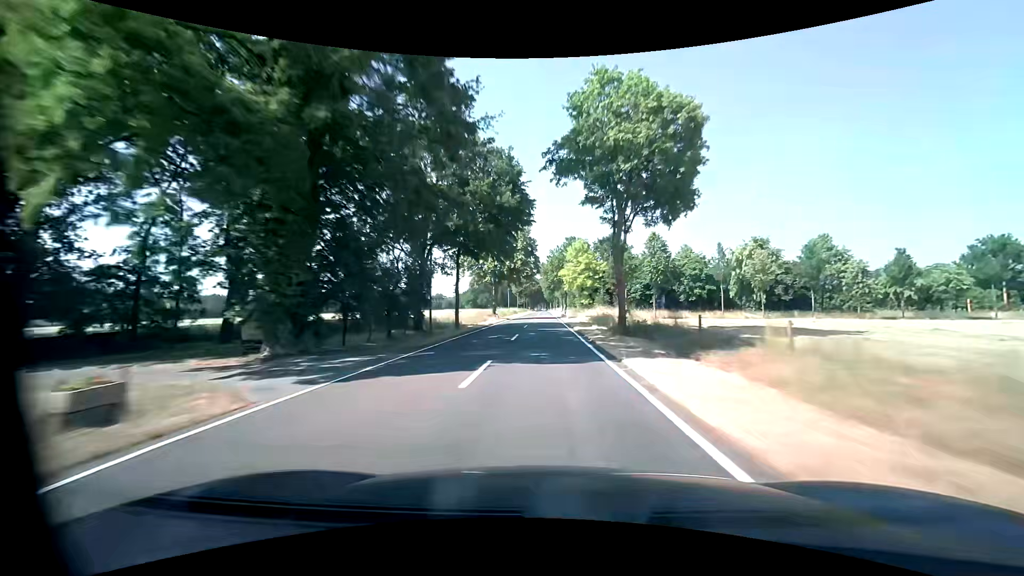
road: tertiary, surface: asphalt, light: Day
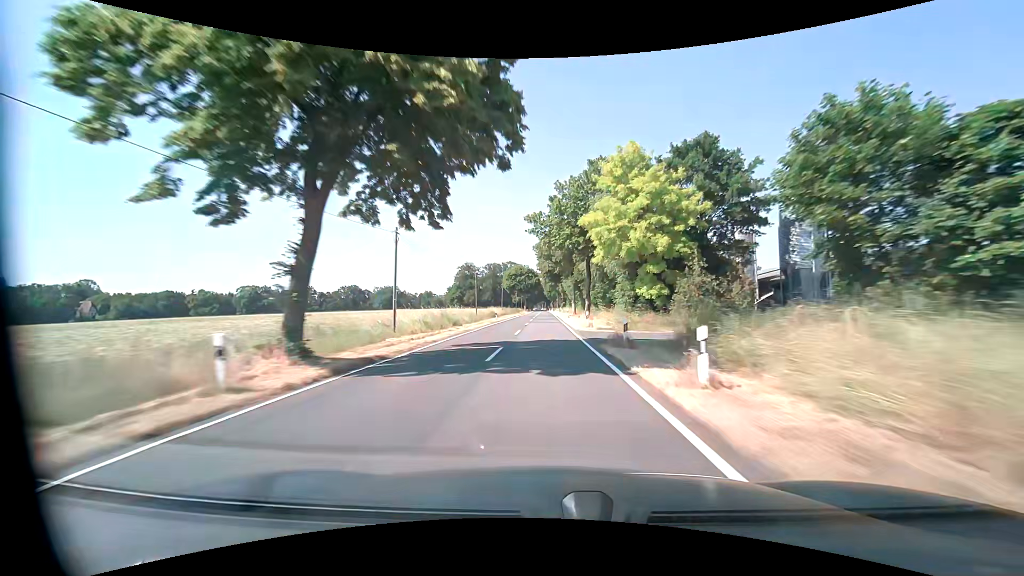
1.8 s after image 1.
(-0.2, +49.3) m; 0°
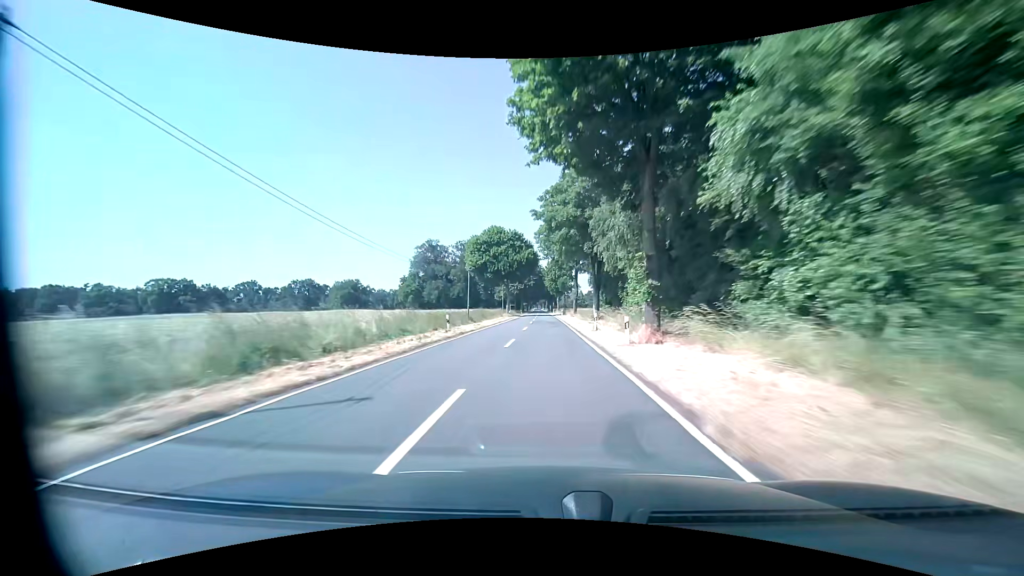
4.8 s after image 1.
(-0.1, +82.7) m; 0°
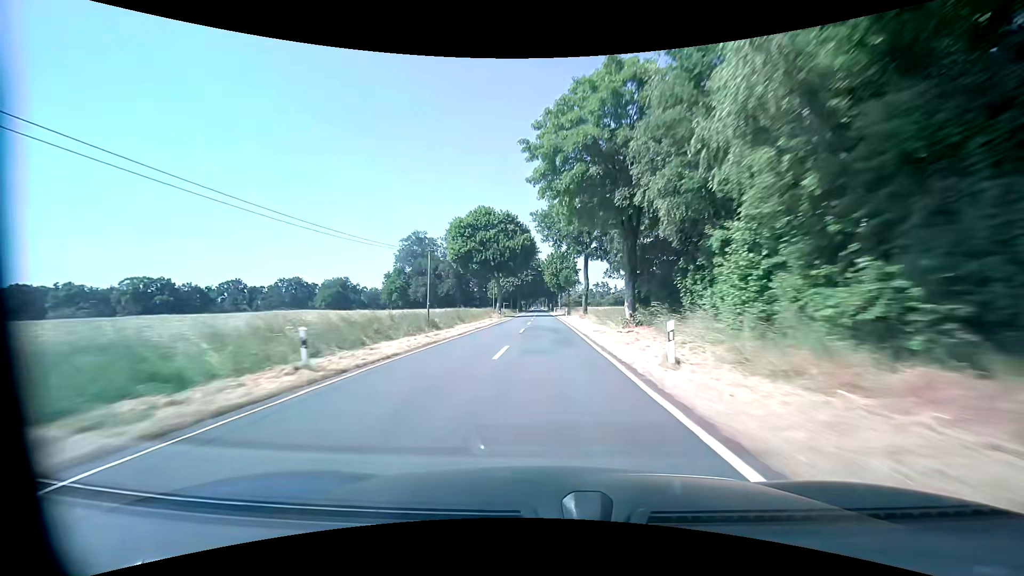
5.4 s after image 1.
(-0.1, +16.6) m; 0°
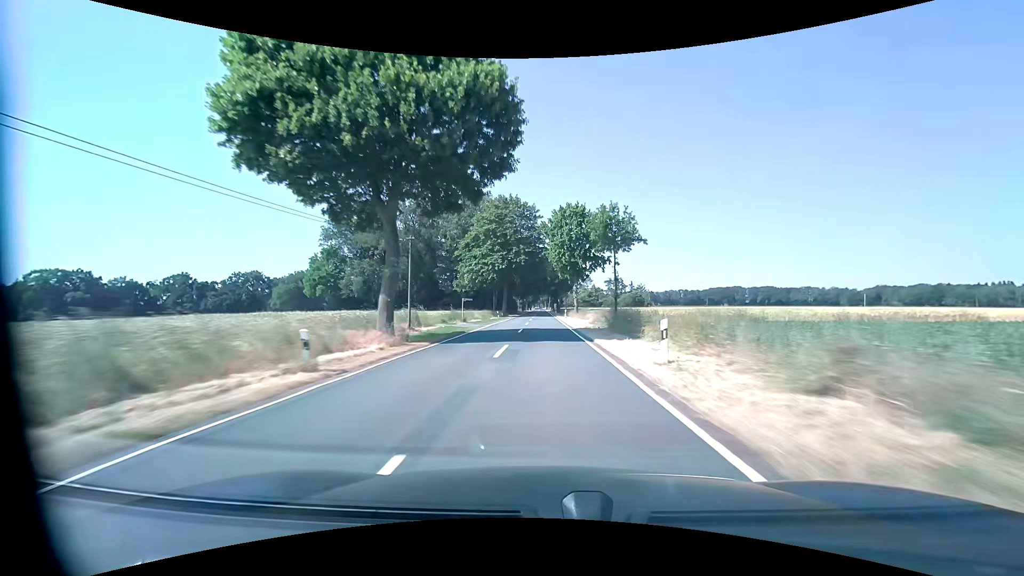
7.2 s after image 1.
(-0.2, +49.8) m; 0°
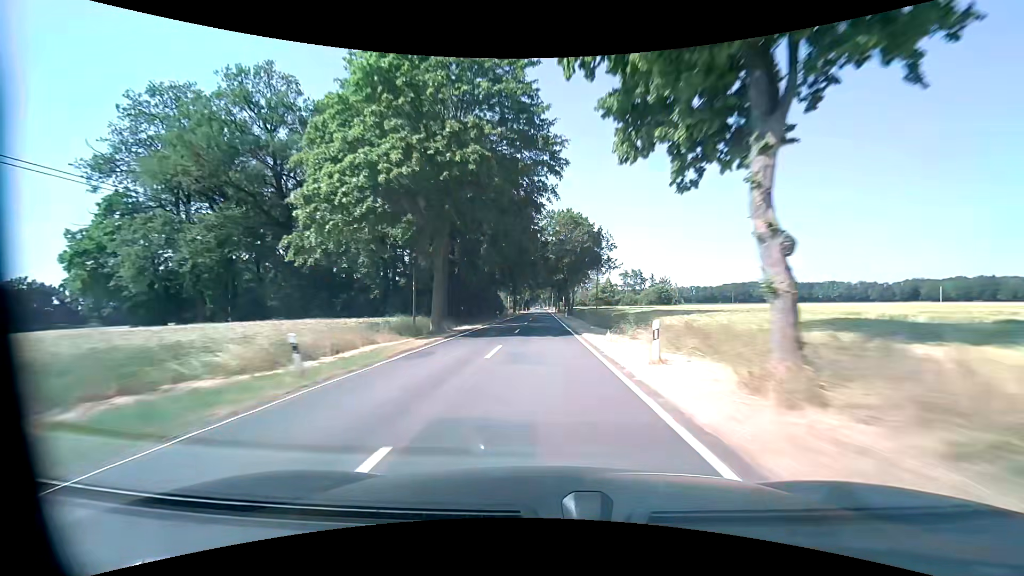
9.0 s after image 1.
(0.0, +49.8) m; 0°
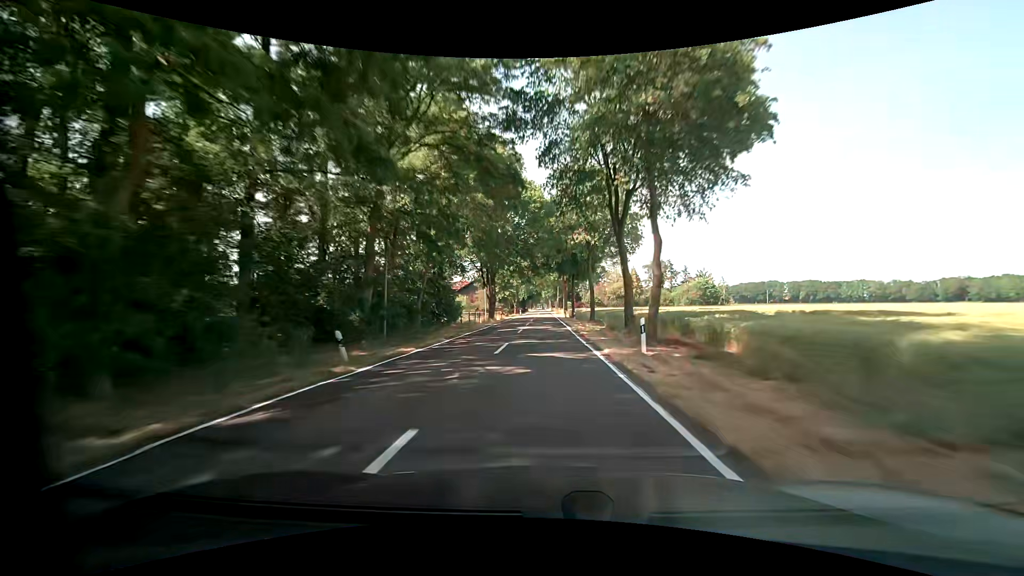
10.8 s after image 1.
(-0.2, +49.8) m; 0°
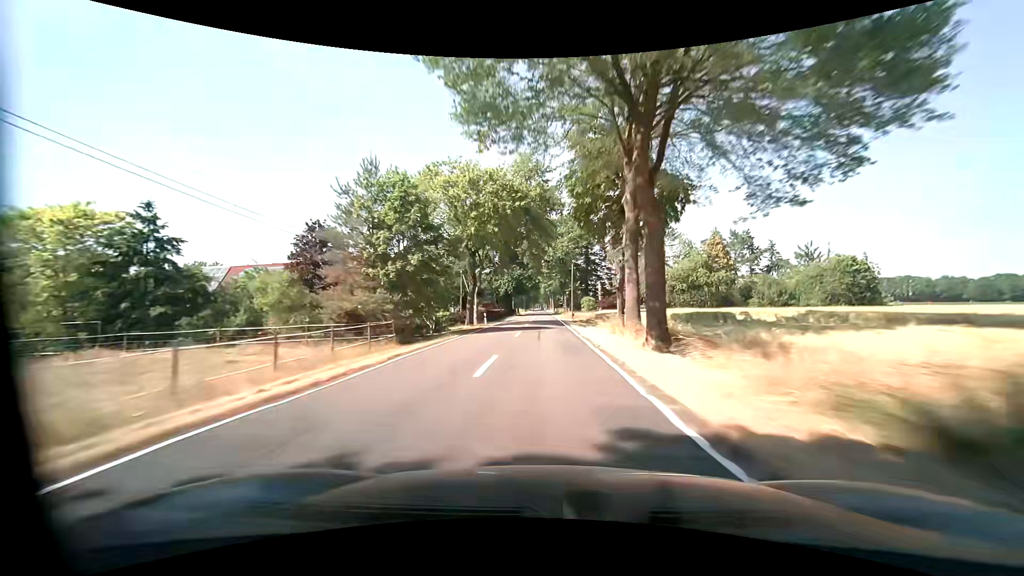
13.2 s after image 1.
(-0.2, +66.4) m; 0°
(0, +10) (0, +20) (0, +30) (0, +40) (0, +50) (0, +60) (-1, +70) (-1, +80) (-1, +90) (-1, +100) m
